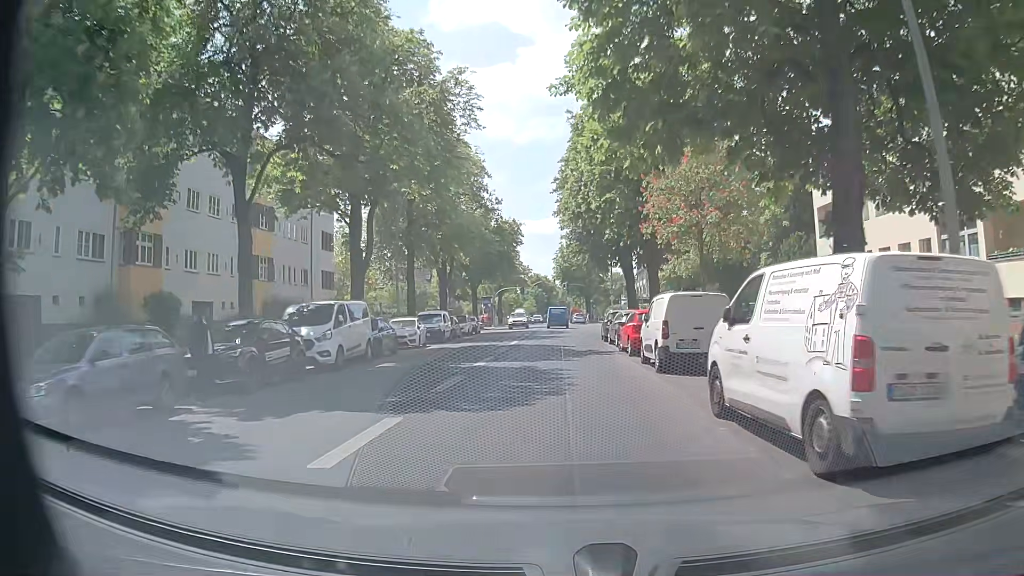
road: secondary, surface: asphalt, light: Day
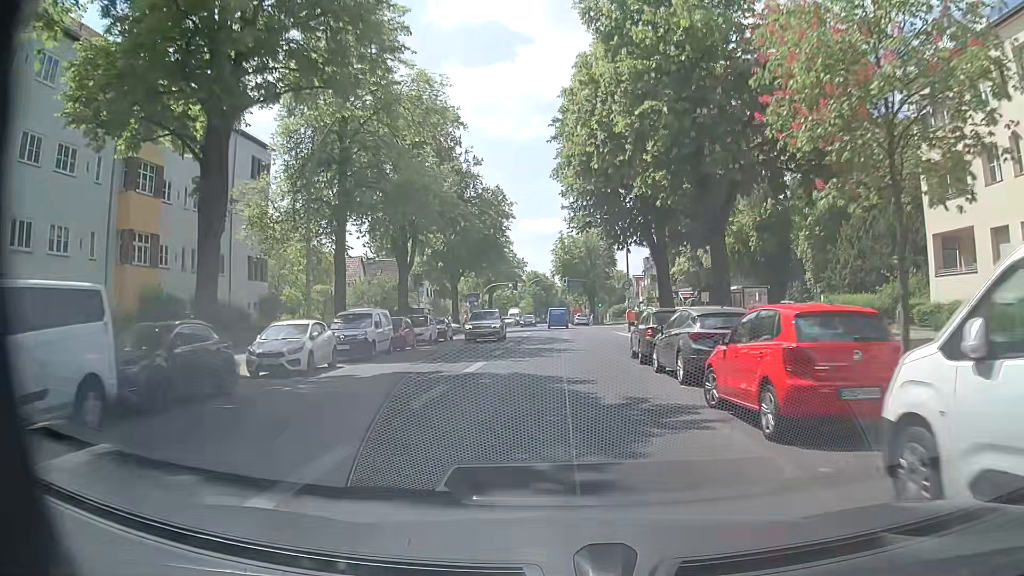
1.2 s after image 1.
(+0.1, +14.2) m; +1°
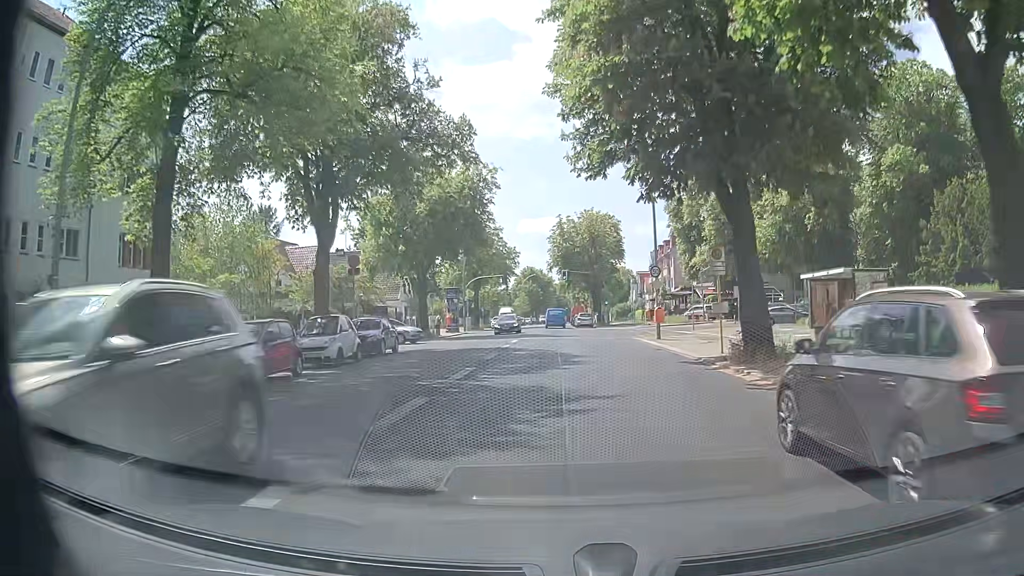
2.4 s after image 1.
(0.0, +14.1) m; 0°
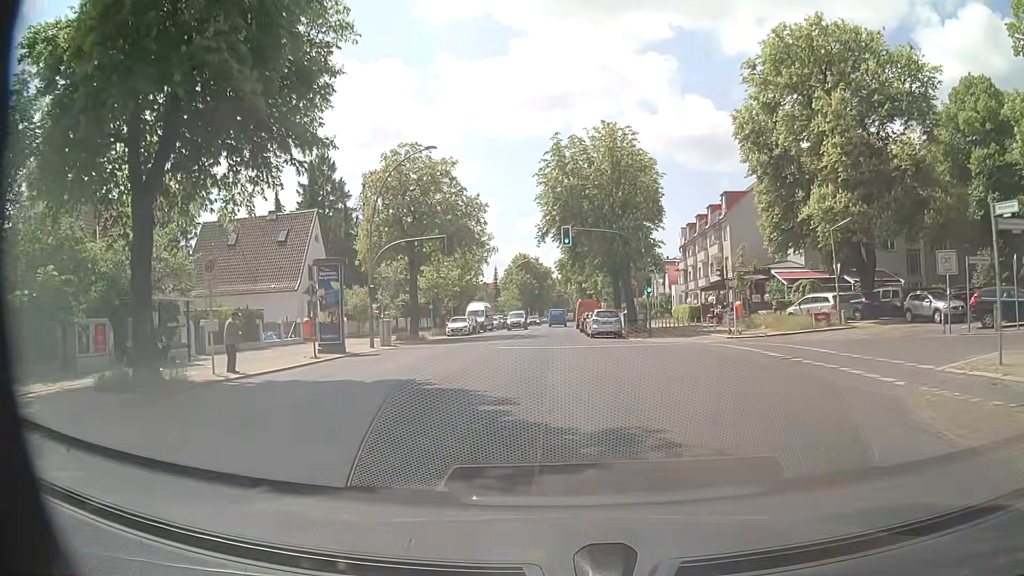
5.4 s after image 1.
(+0.3, +33.3) m; +1°
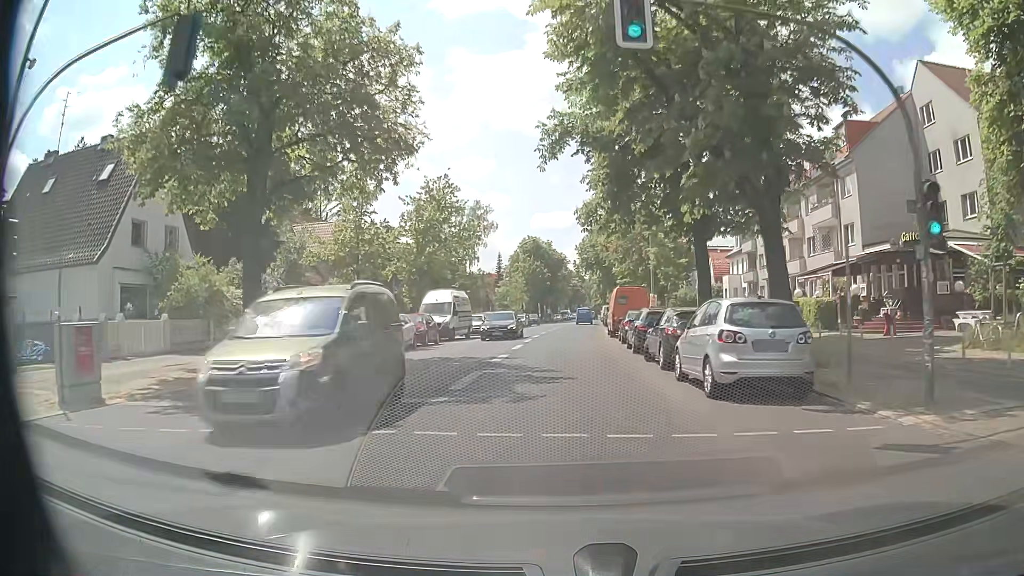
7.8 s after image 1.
(-0.4, +26.4) m; -1°
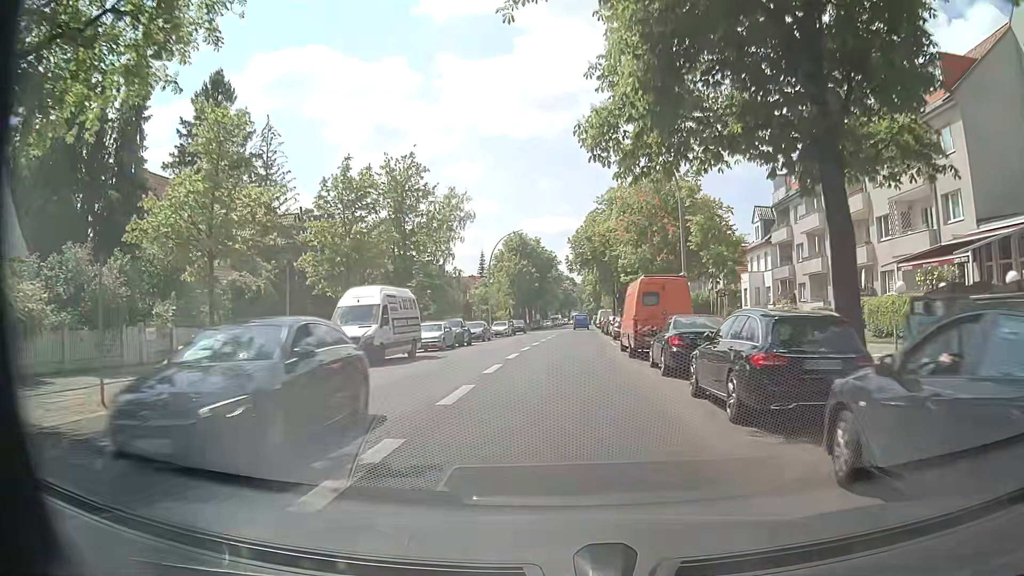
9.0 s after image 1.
(0.0, +13.2) m; 0°
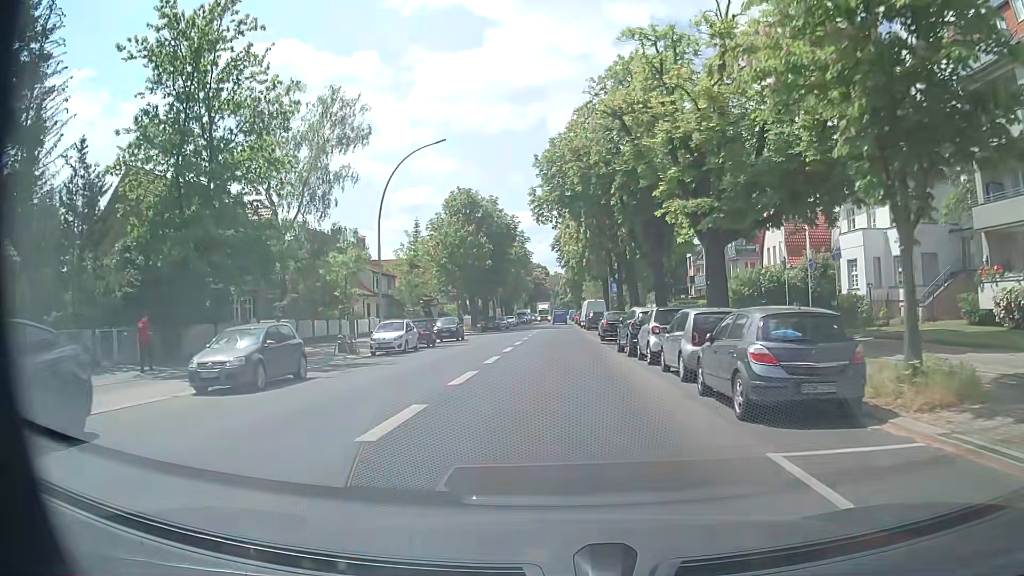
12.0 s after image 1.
(+1.0, +33.3) m; +2°
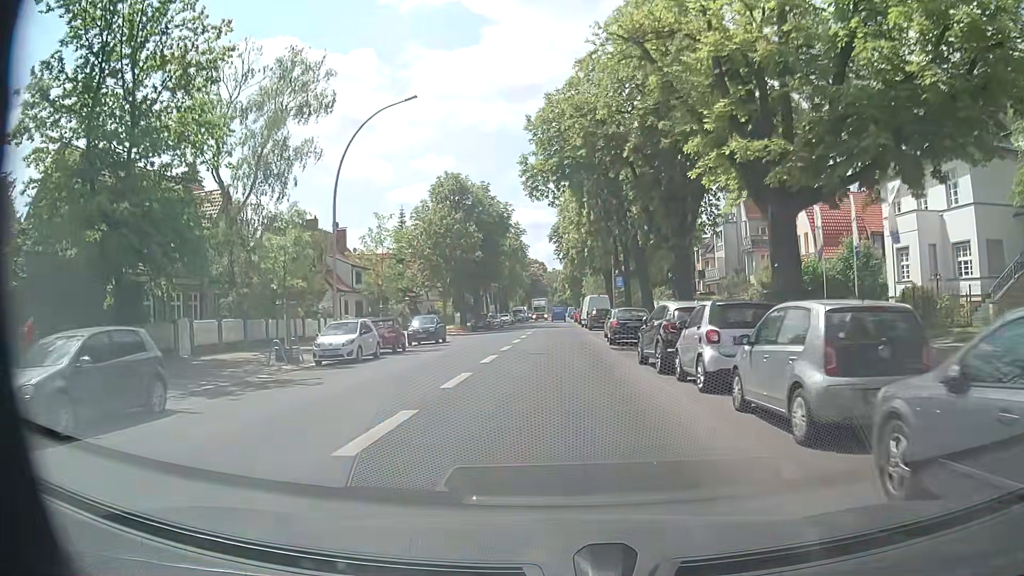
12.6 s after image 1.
(0.0, +6.8) m; +1°
(0, +10) (0, +20) (0, +30) (0, +40) (0, +50) (0, +60) (0, +70) (0, +80) (0, +90) (0, +100) m
